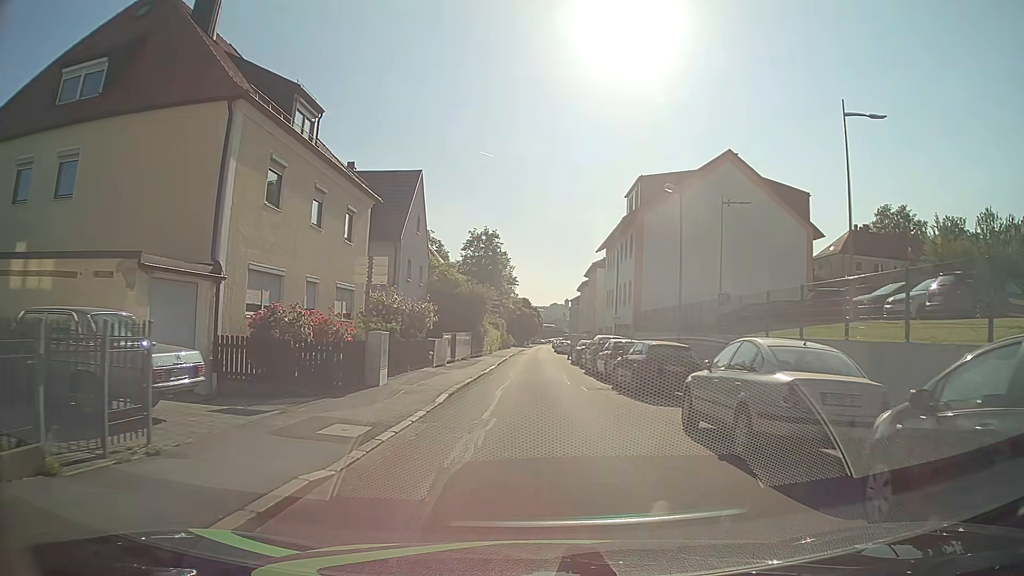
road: residential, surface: asphalt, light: Day
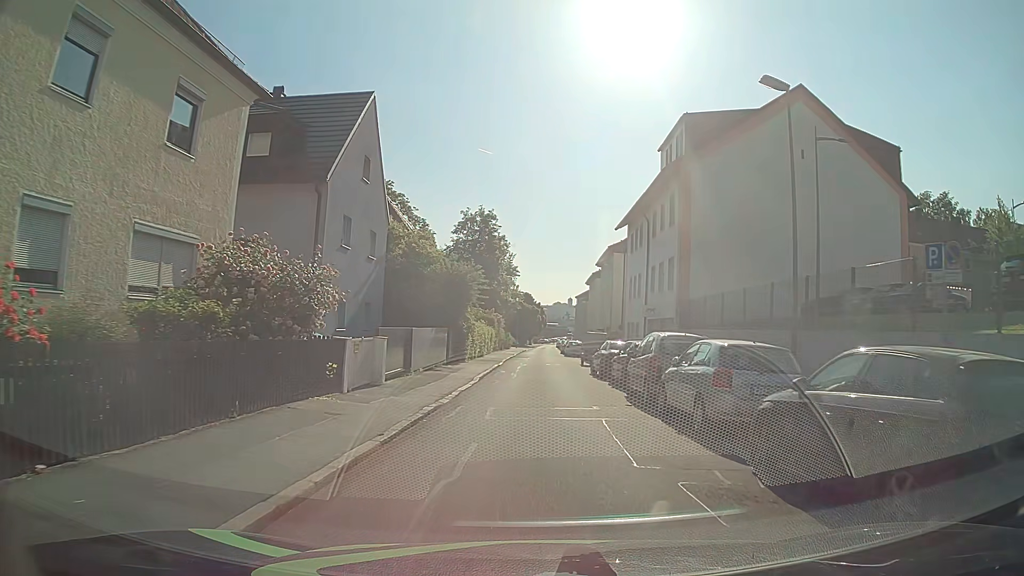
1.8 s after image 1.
(0.0, +12.9) m; 0°
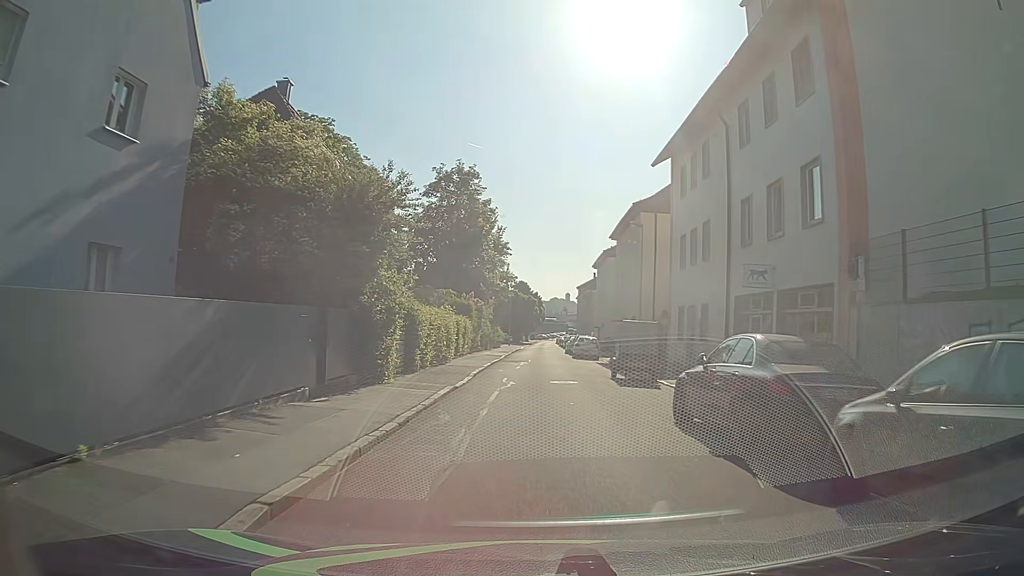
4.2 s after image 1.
(0.0, +17.7) m; -1°
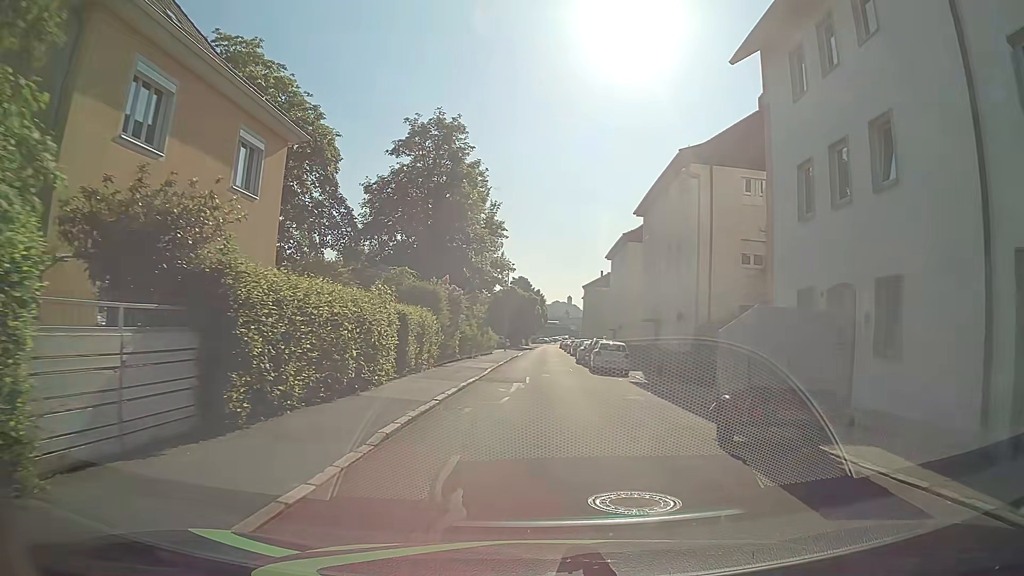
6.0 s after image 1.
(+0.2, +13.6) m; +1°
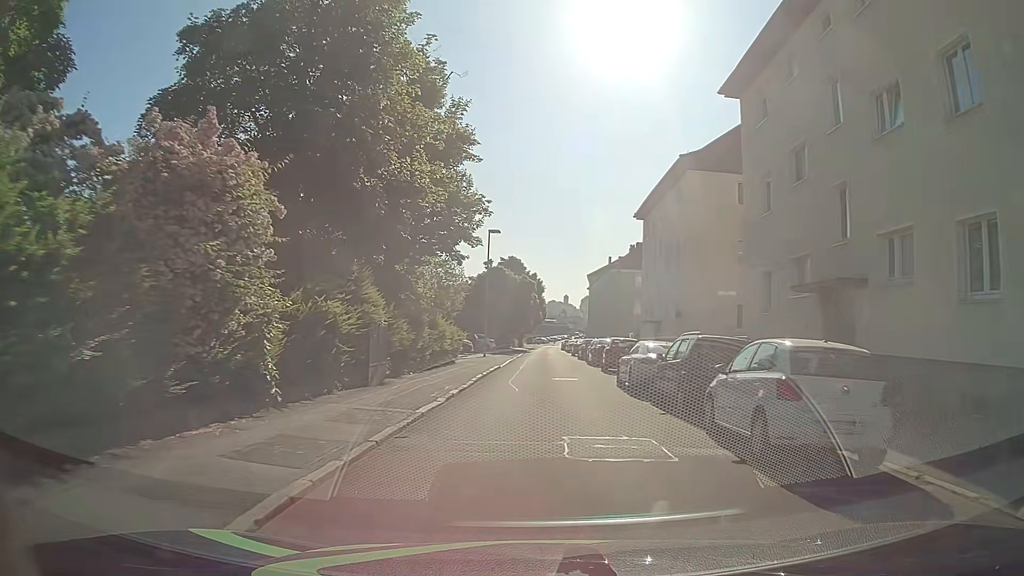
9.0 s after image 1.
(-0.3, +23.1) m; 0°
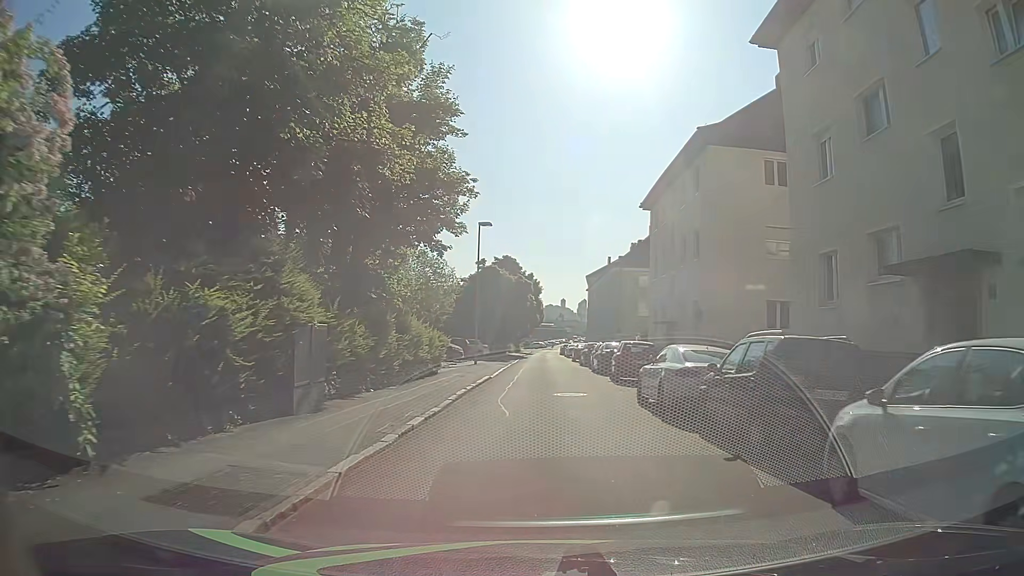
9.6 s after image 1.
(0.0, +4.6) m; 0°
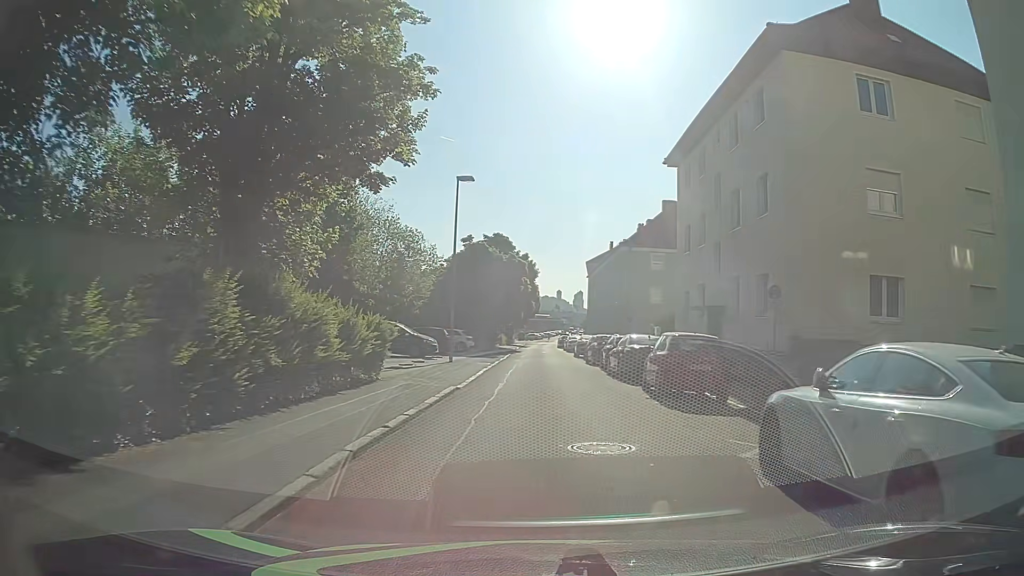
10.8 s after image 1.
(0.0, +9.3) m; +1°
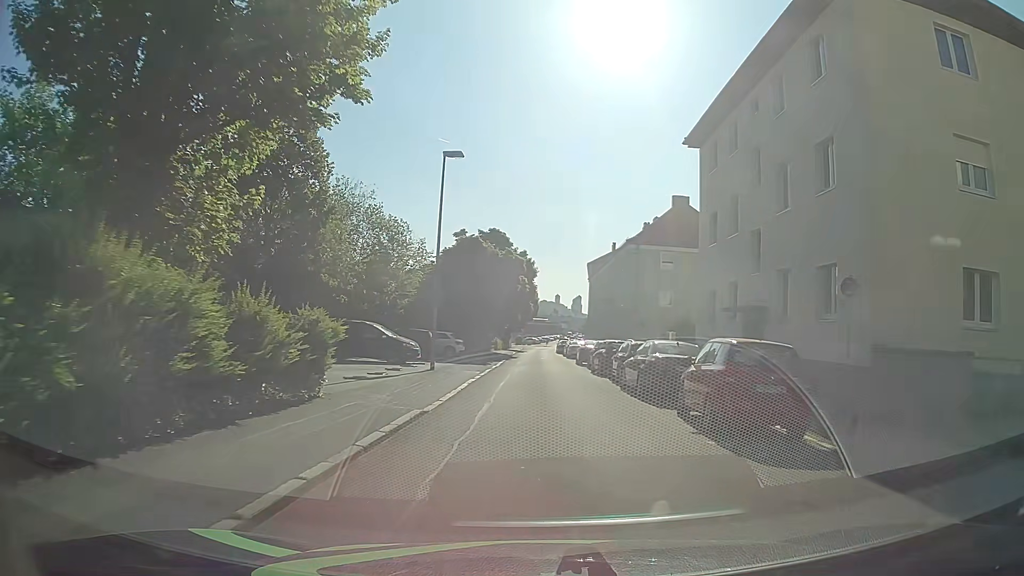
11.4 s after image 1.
(-0.1, +4.7) m; -1°
(0, +10) (0, +20) (0, +30) (+1, +40) (+1, +50) (+1, +60) (+1, +70) (+1, +80) (+1, +90) (+2, +100) m
